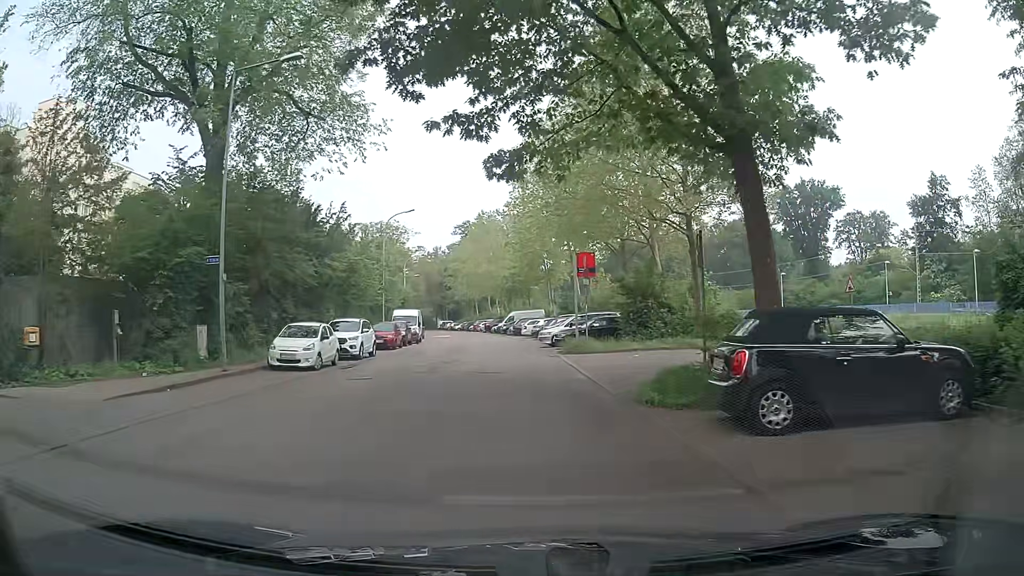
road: residential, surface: asphalt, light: Day
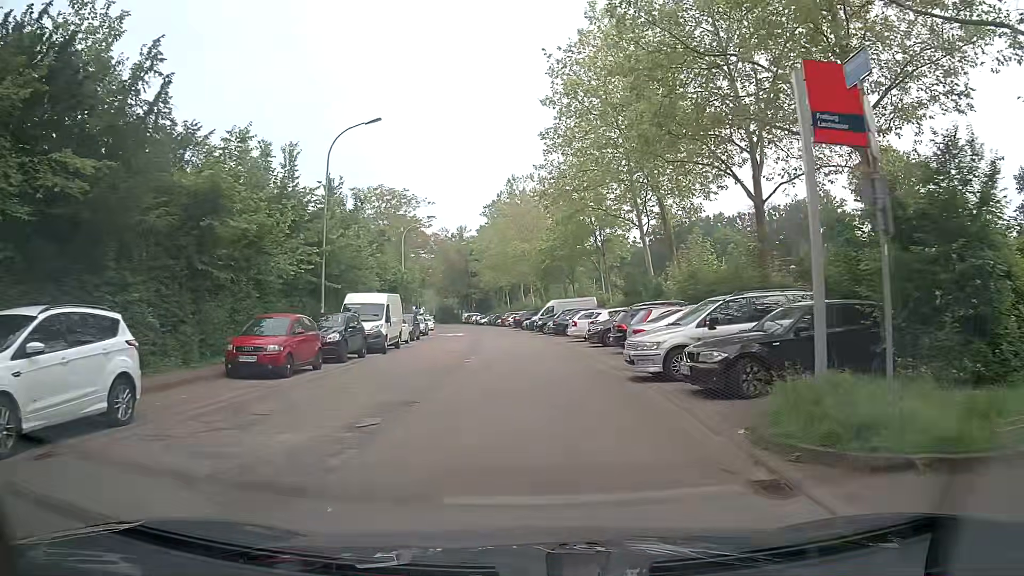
(-0.2, +21.5) m; -2°
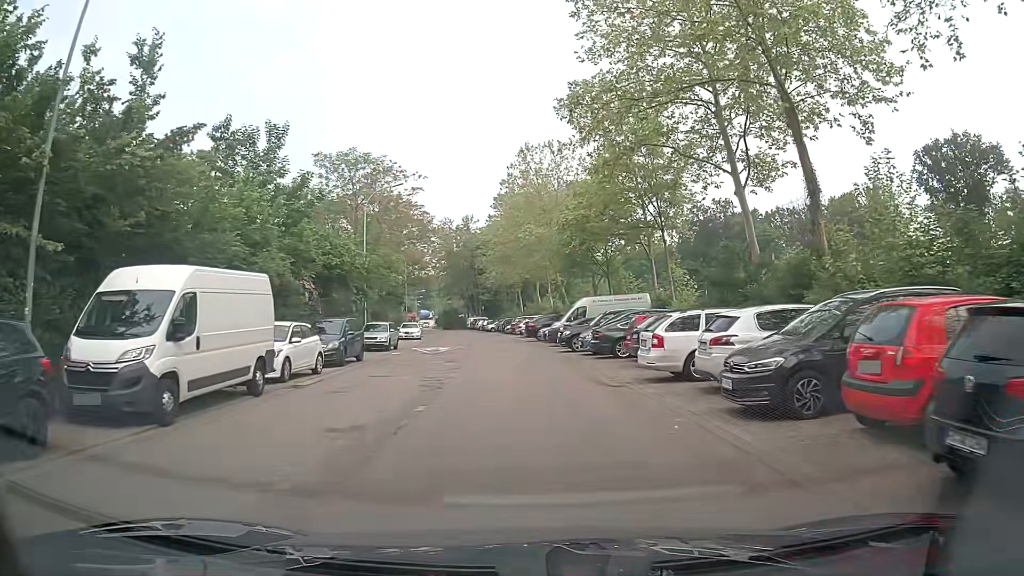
(+0.1, +18.0) m; +1°
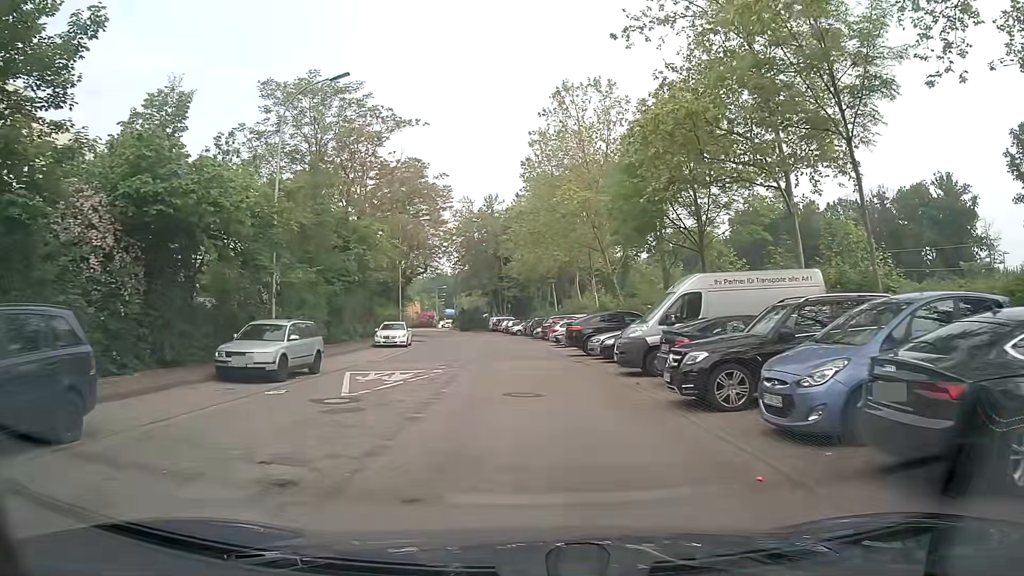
(-0.8, +18.2) m; -4°
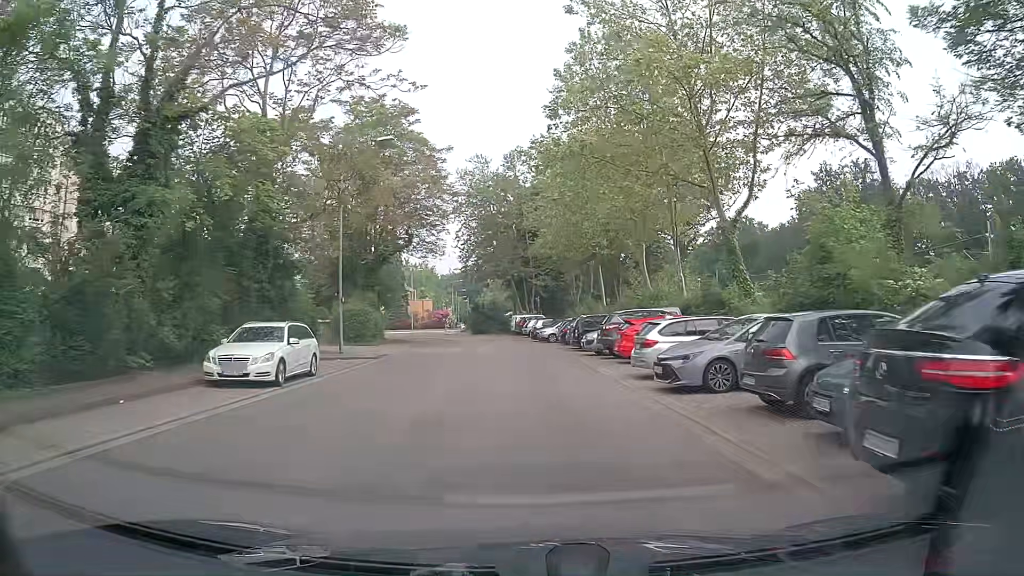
(-0.4, +22.9) m; -2°
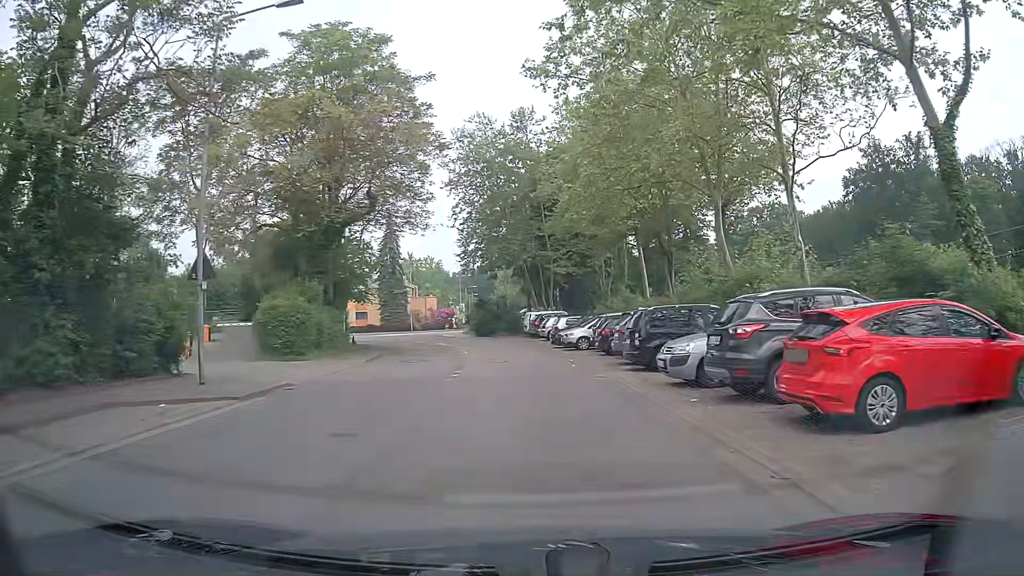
(-0.1, +13.8) m; -1°
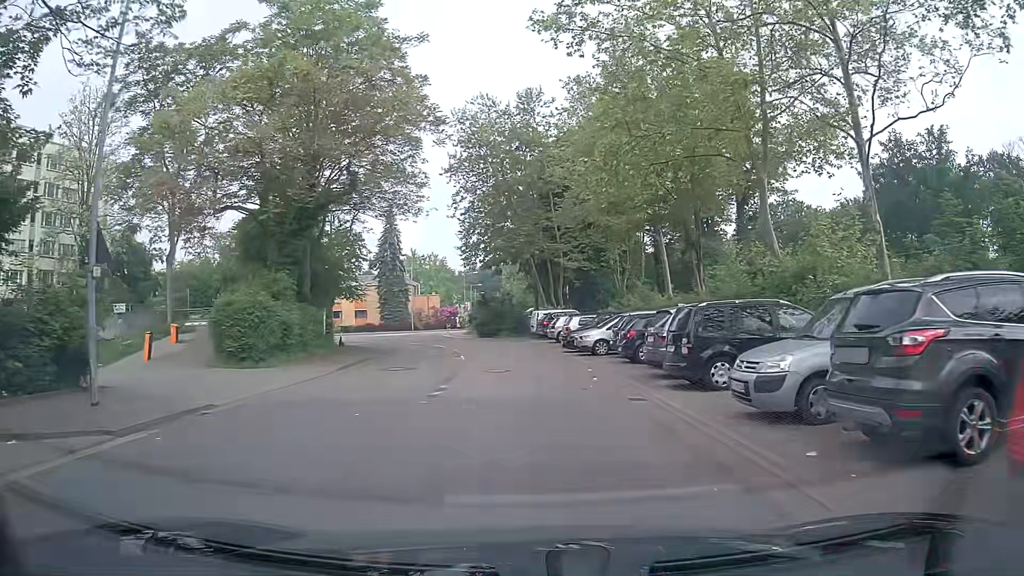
(0.0, +4.6) m; -1°
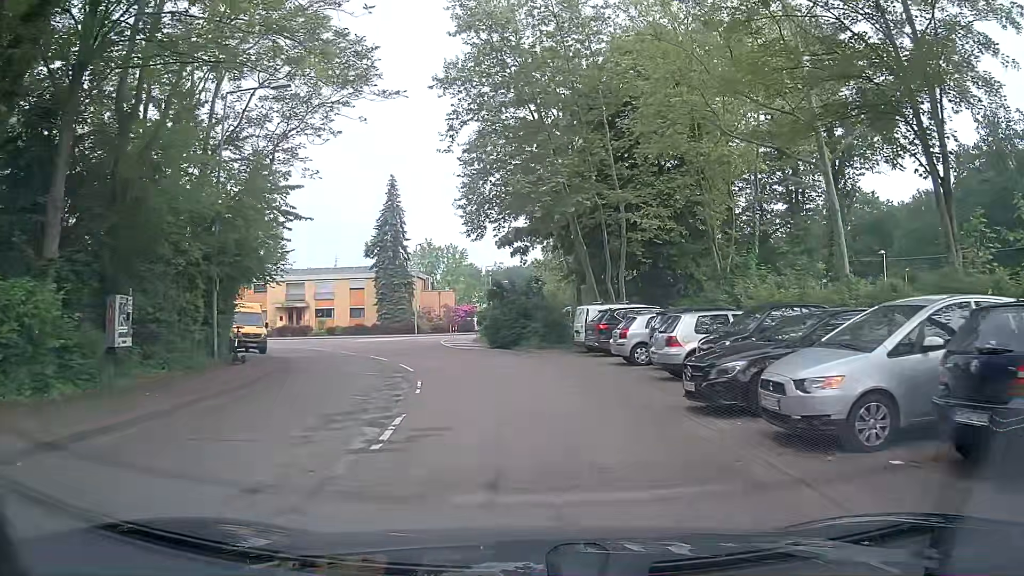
(-0.3, +18.2) m; -2°
(0, +10) (-1, +20) (-4, +30) (-8, +39) (-14, +47) (-21, +54) (-29, +60) (-37, +65) (-46, +71) (-54, +76) m
